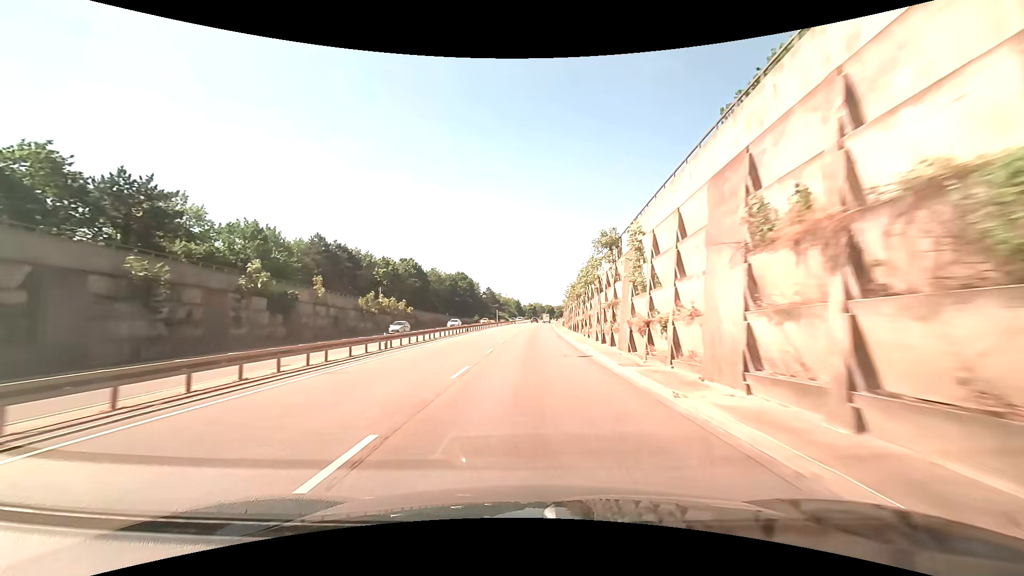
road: trunk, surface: asphalt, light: Day
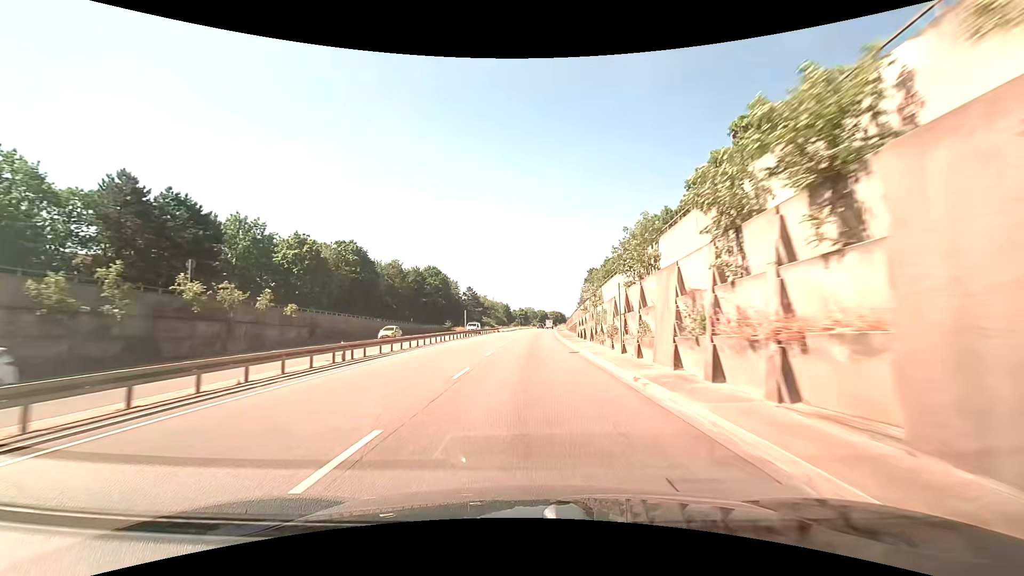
(+0.4, +35.6) m; +1°
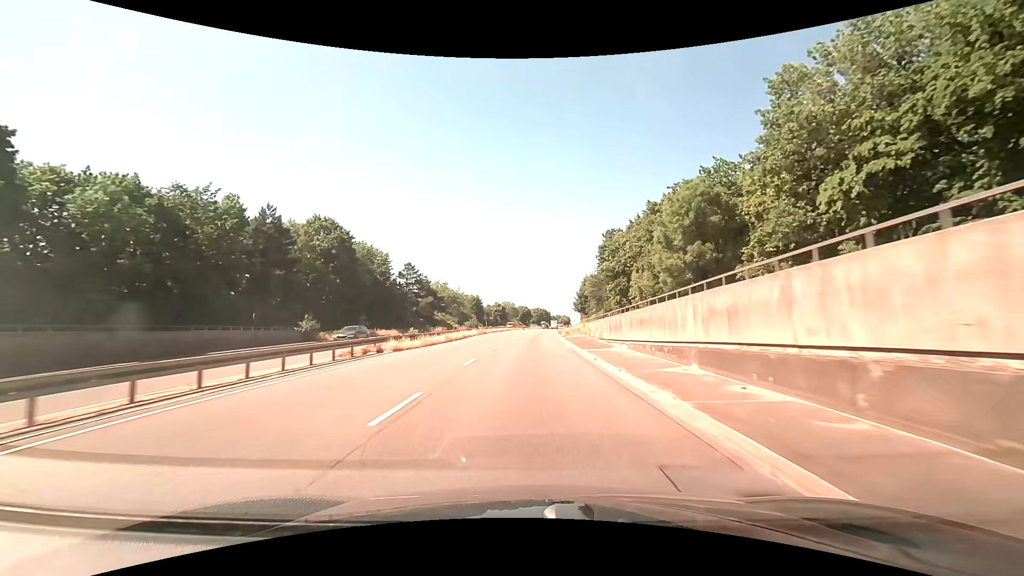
(+0.9, +59.7) m; +2°
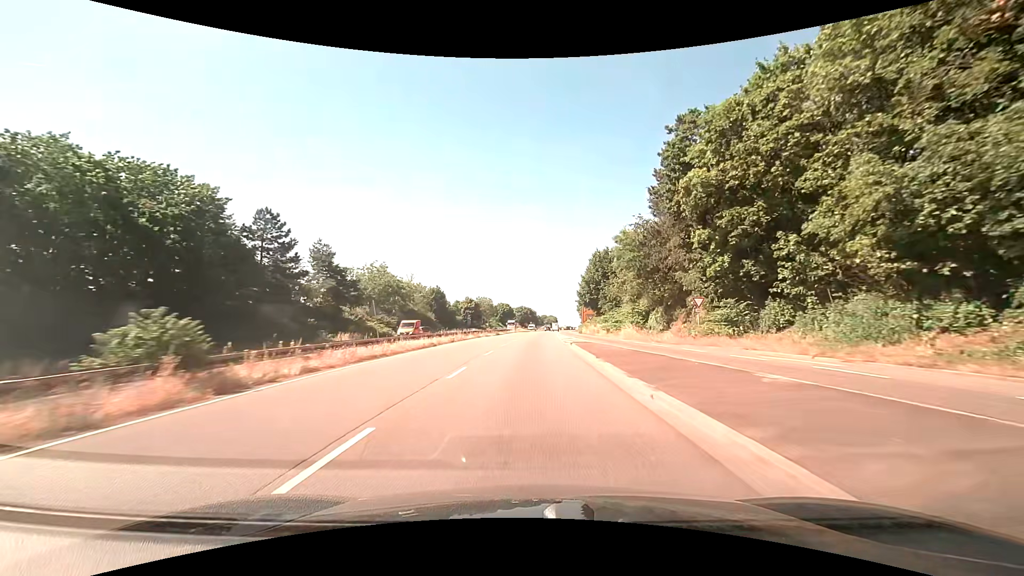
(+0.6, +48.1) m; +2°
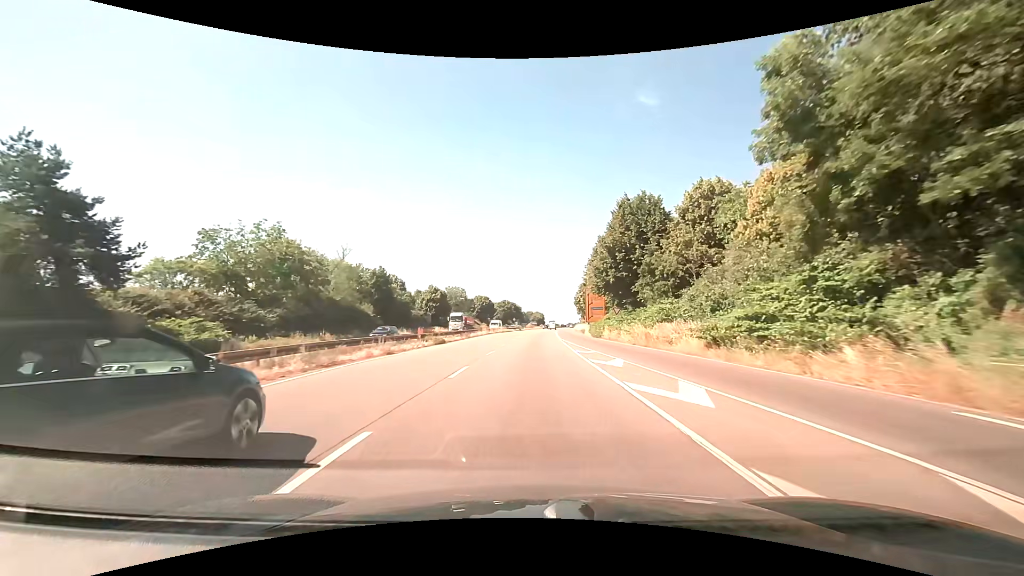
(+0.6, +36.3) m; +2°
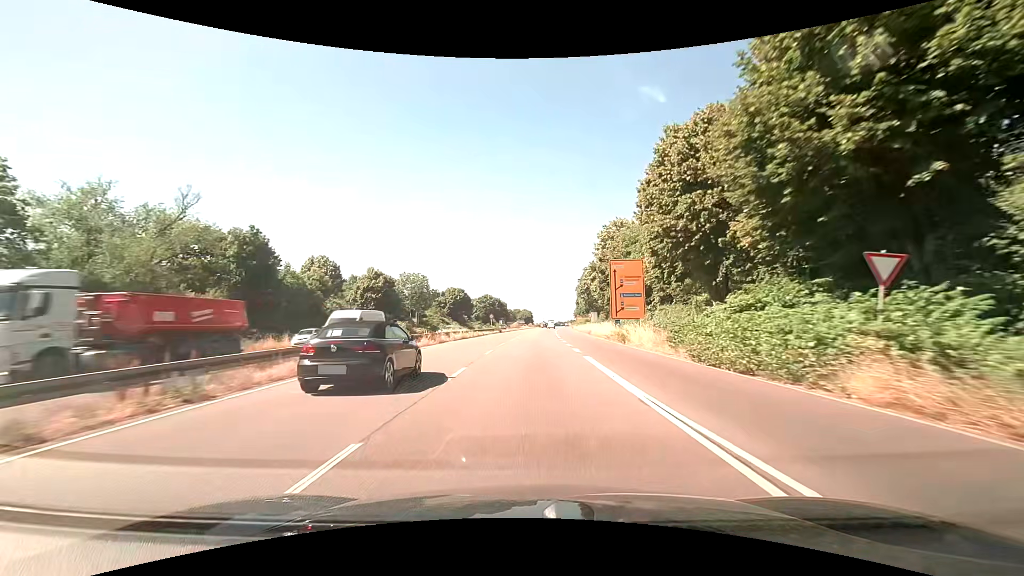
(+0.6, +36.6) m; +2°
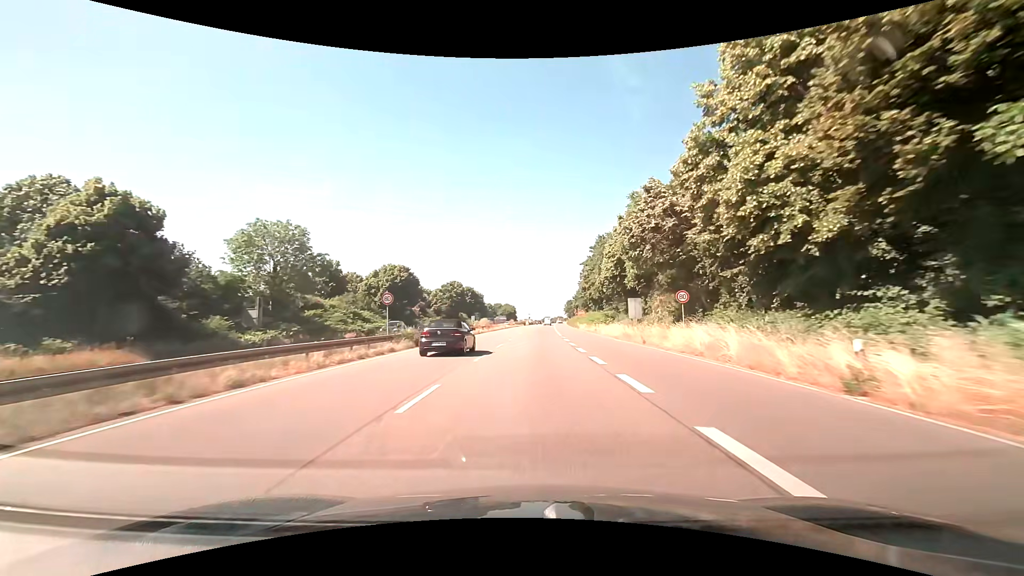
(+0.6, +49.3) m; +2°
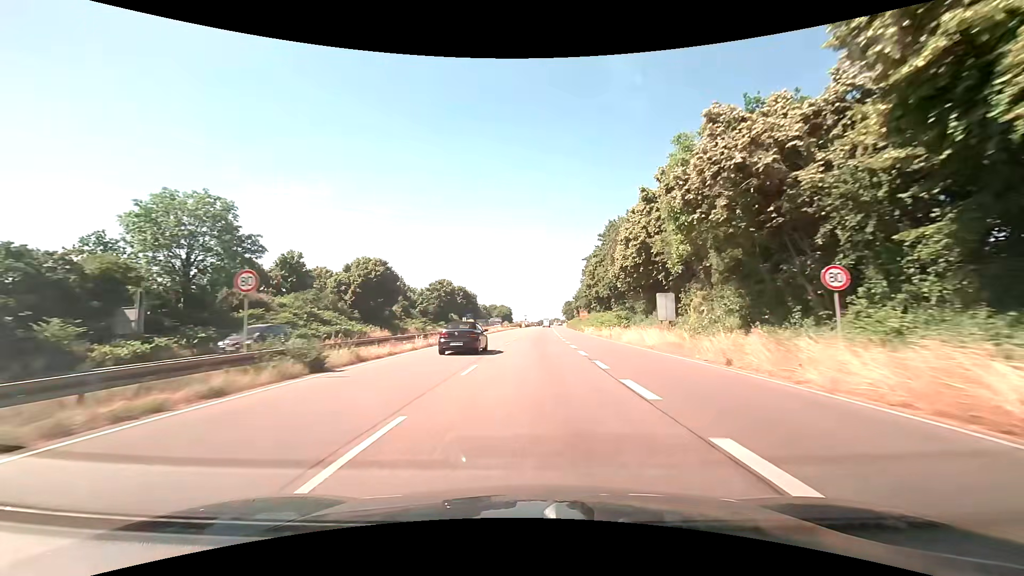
(+0.1, +12.4) m; 0°
(0, +10) (0, +20) (0, +30) (+1, +40) (+1, +50) (+1, +60) (+2, +70) (+2, +80) (+2, +90) (+3, +100) m
